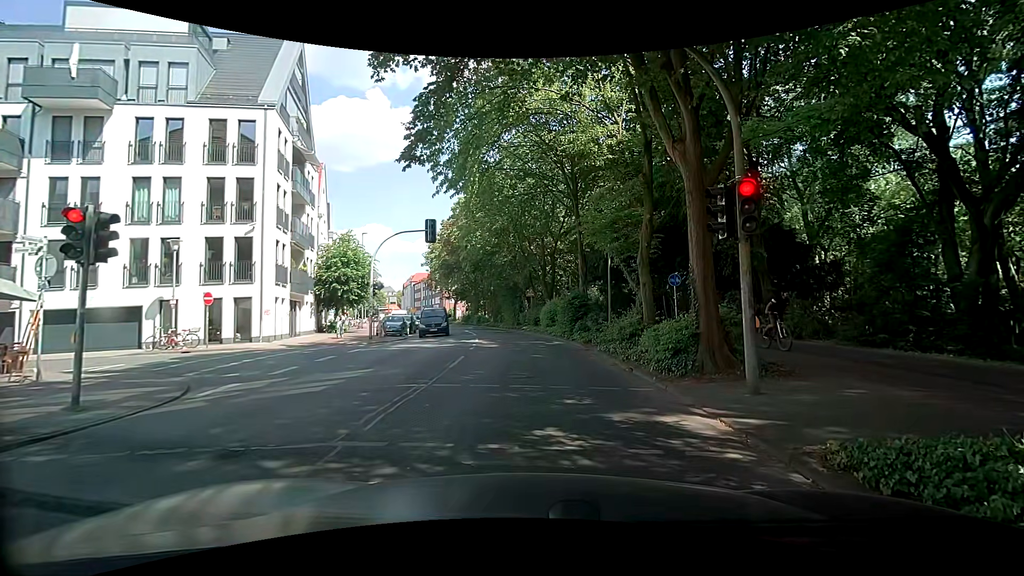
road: secondary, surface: asphalt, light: Day
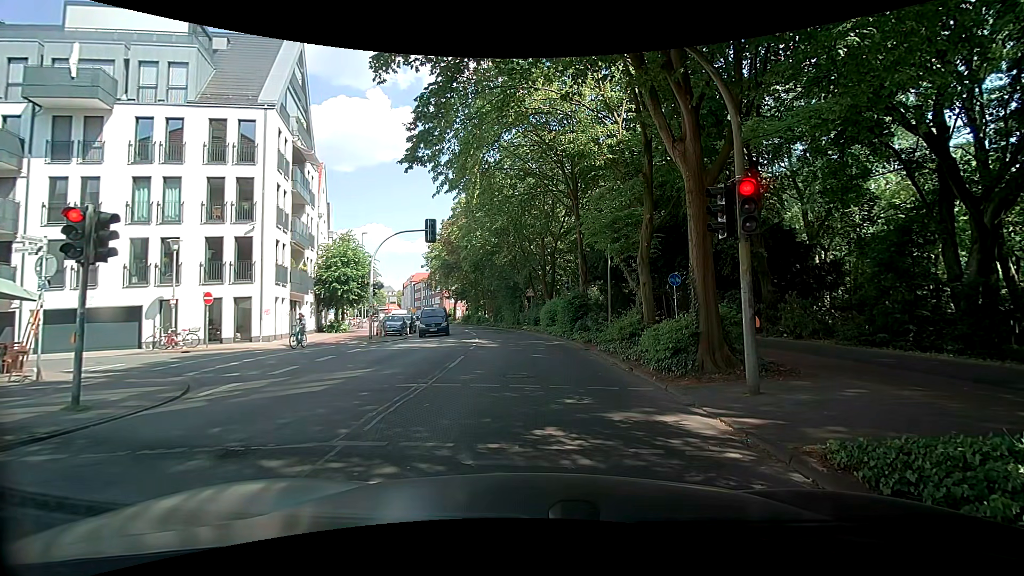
(0.0, 0.0) m; 0°
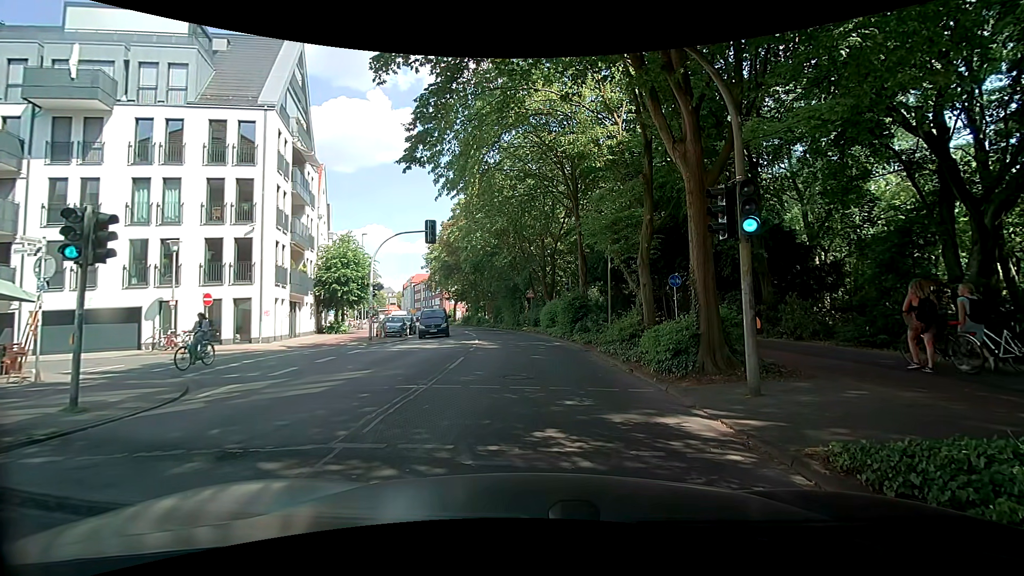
(0.0, 0.0) m; 0°
